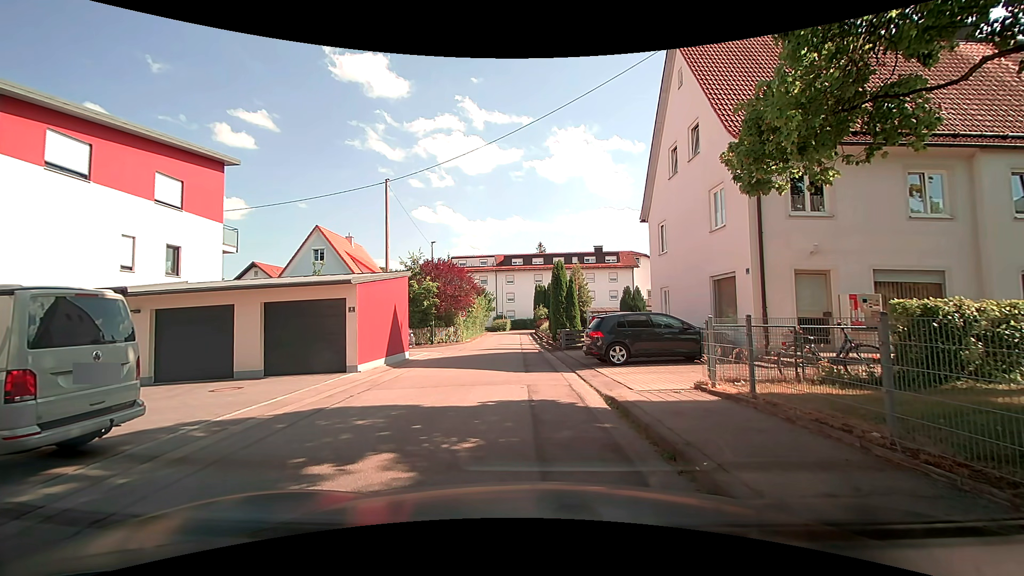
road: residential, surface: asphalt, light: Day
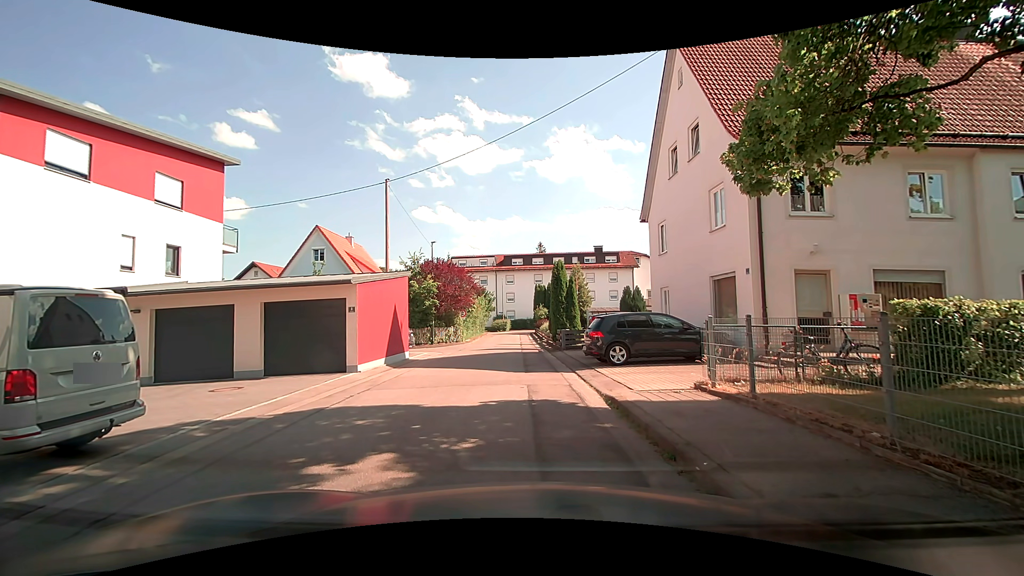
(0.0, 0.0) m; 0°
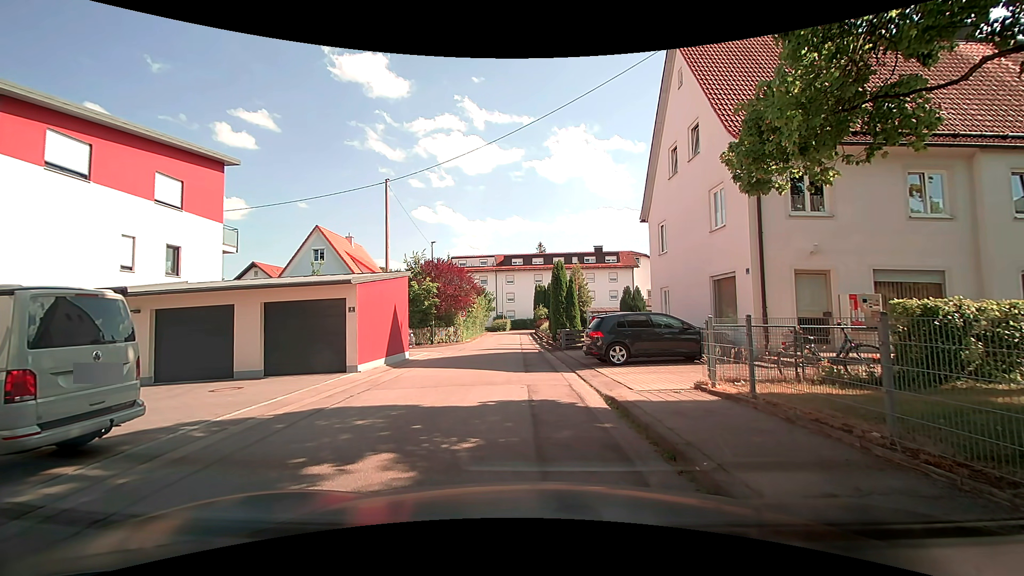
(0.0, 0.0) m; 0°
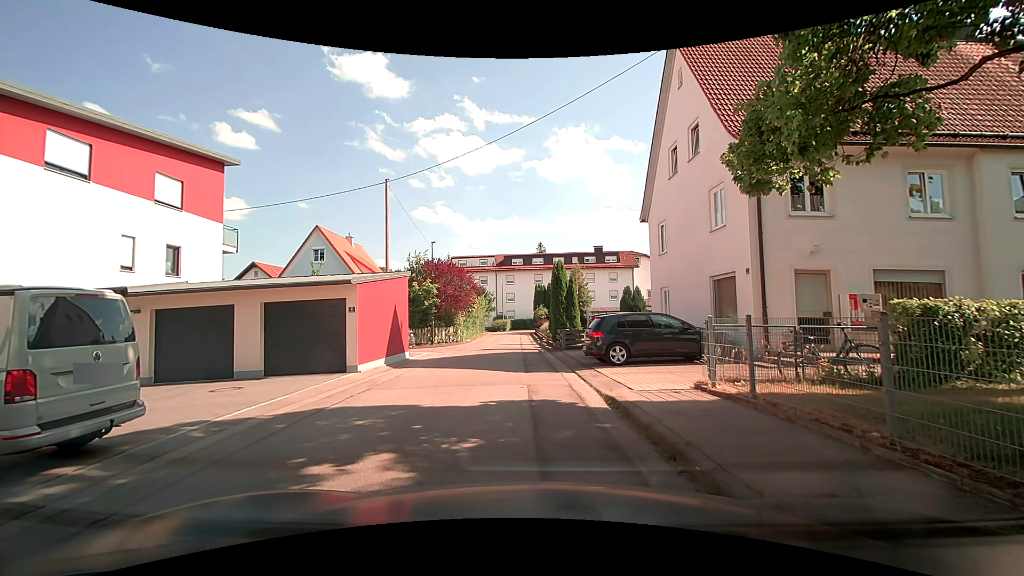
(0.0, 0.0) m; 0°
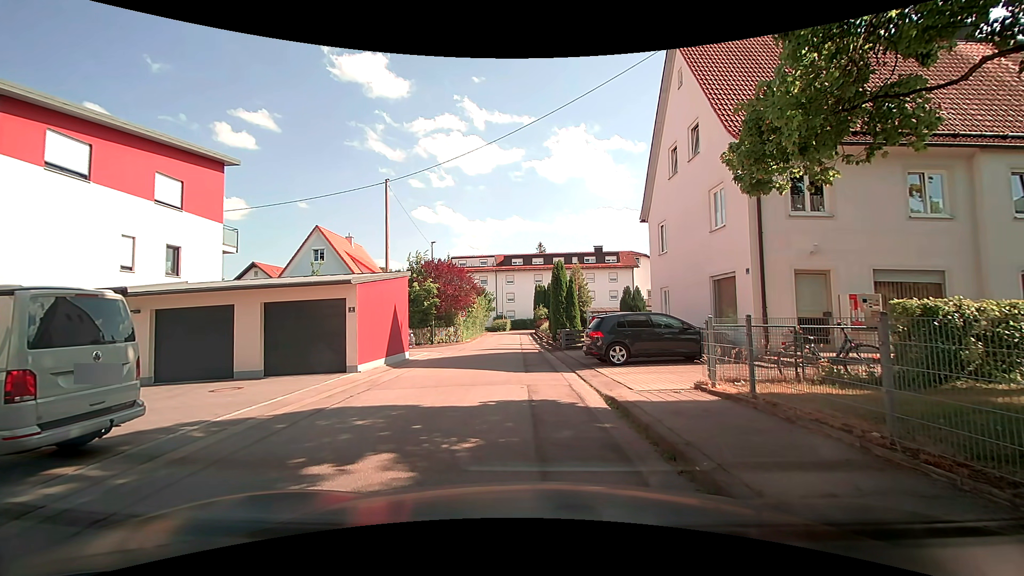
(0.0, 0.0) m; 0°
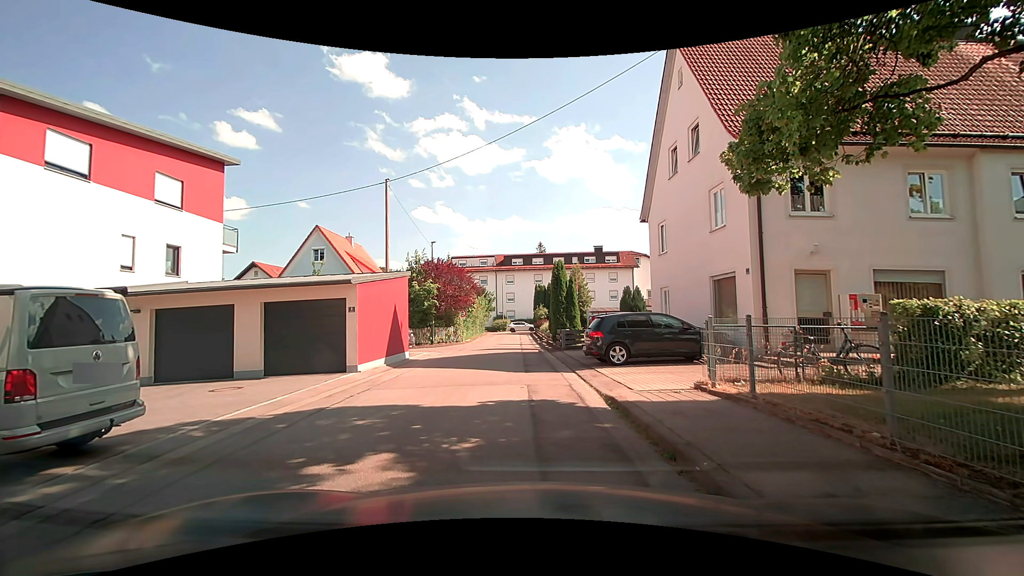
(0.0, 0.0) m; 0°
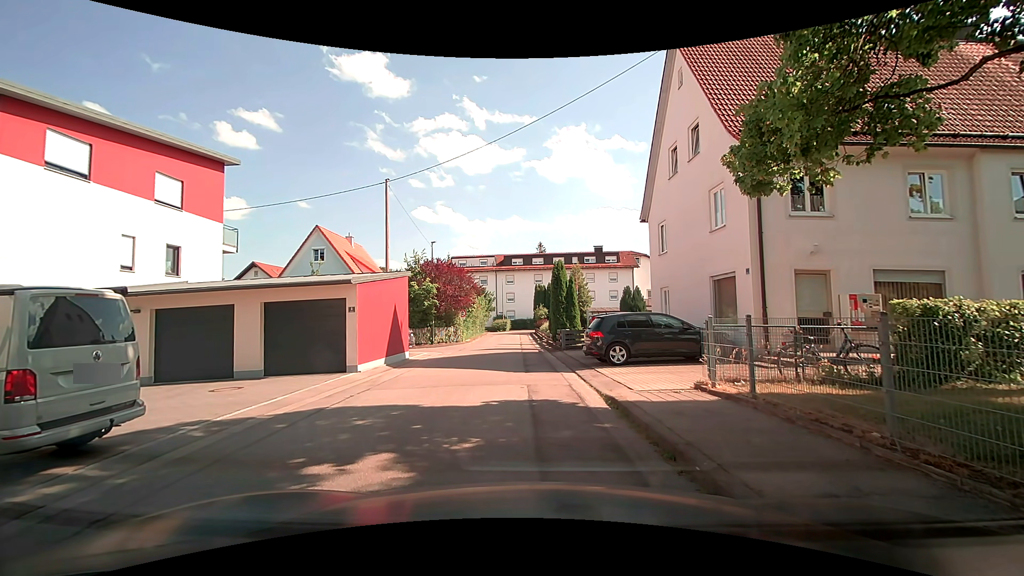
(0.0, 0.0) m; 0°
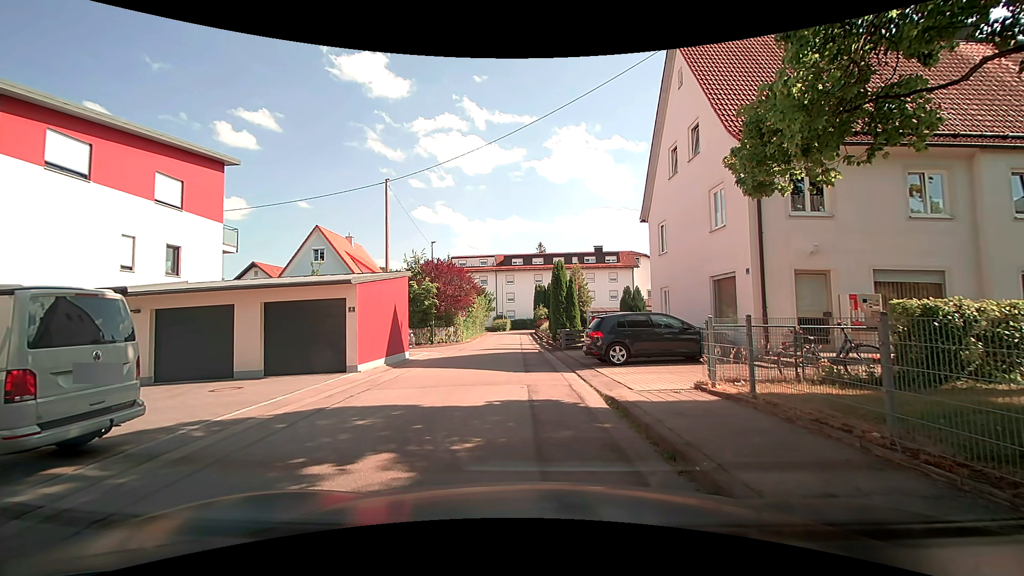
(0.0, 0.0) m; 0°
